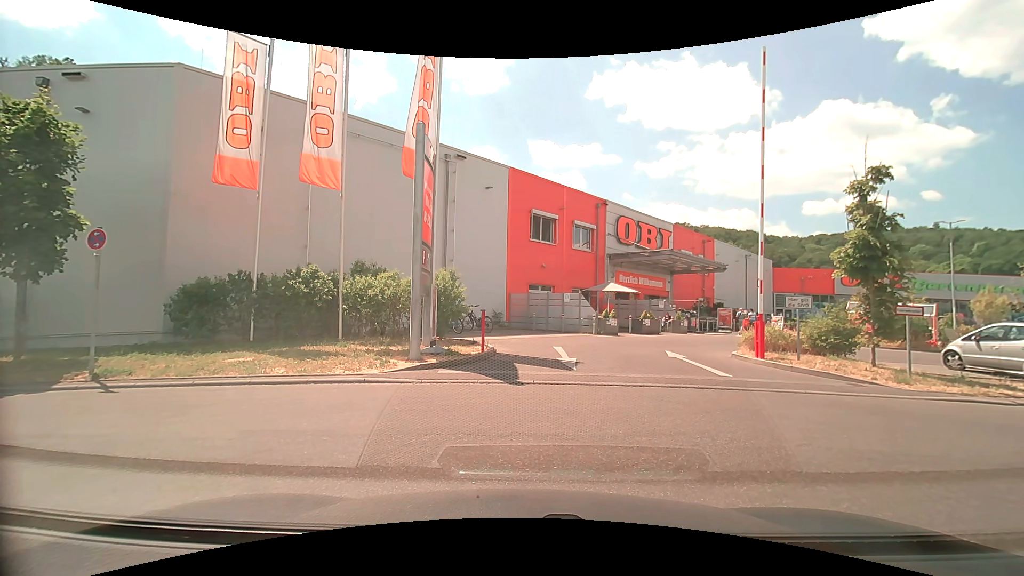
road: service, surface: paving_stones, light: Day
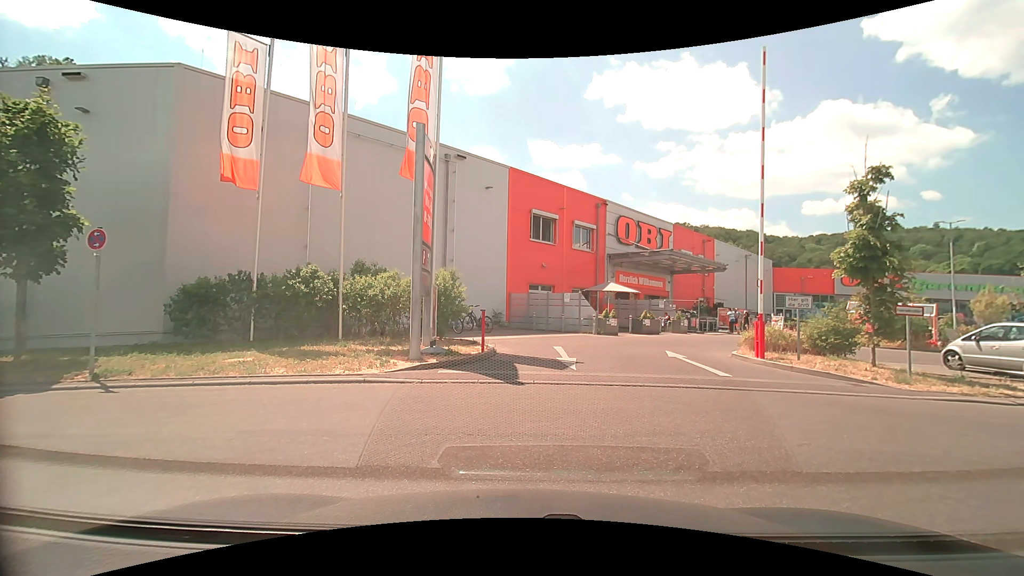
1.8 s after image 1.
(0.0, 0.0) m; 0°
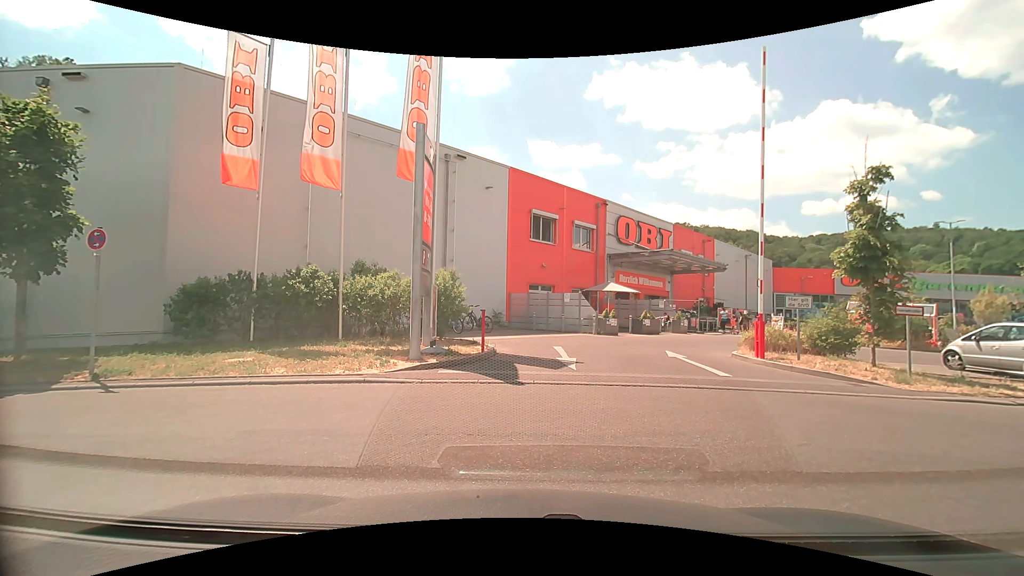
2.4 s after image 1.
(0.0, 0.0) m; 0°
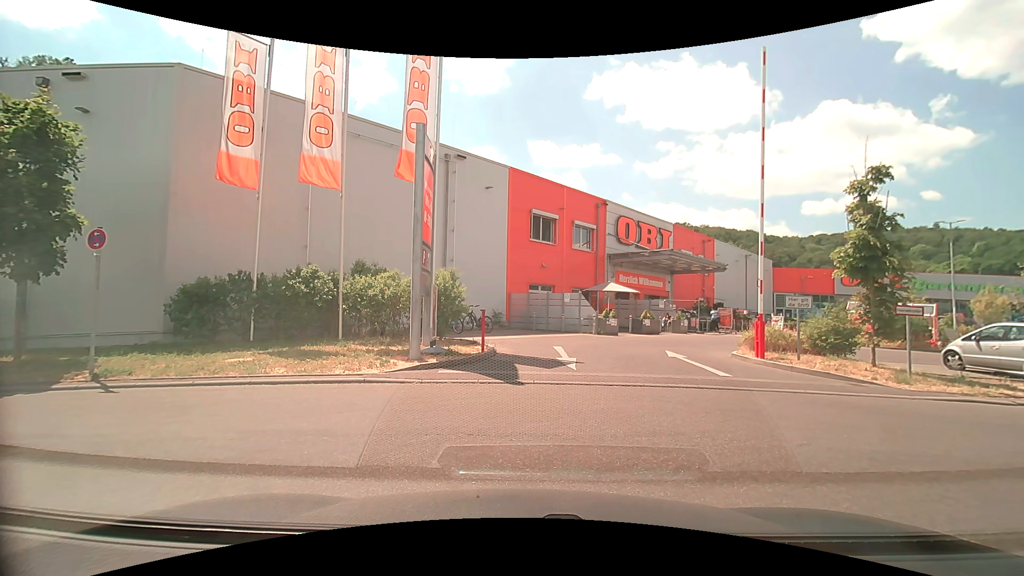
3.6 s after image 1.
(0.0, 0.0) m; 0°
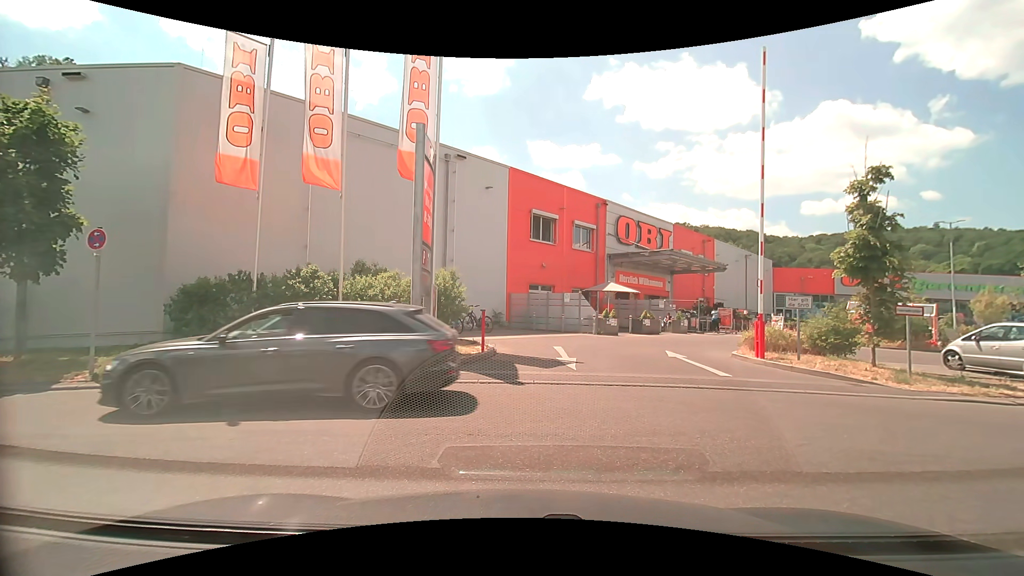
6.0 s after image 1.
(0.0, 0.0) m; 0°
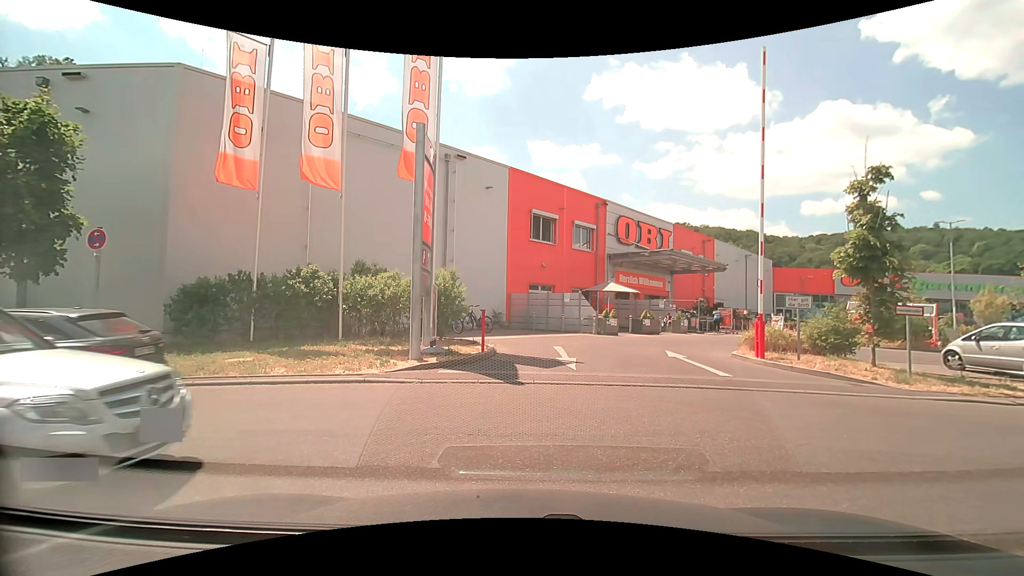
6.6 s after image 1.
(0.0, 0.0) m; 0°
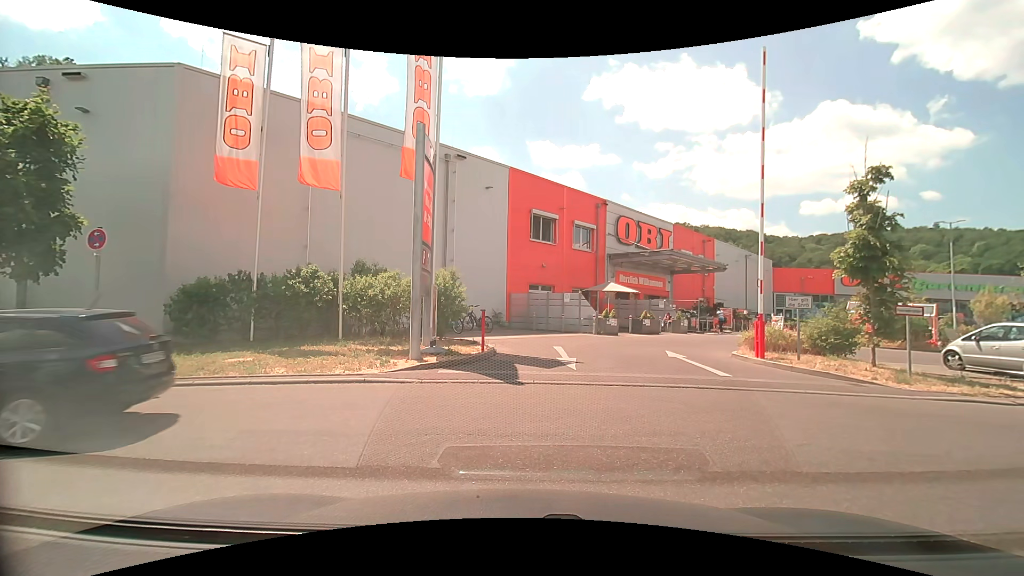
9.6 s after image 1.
(0.0, 0.0) m; 0°
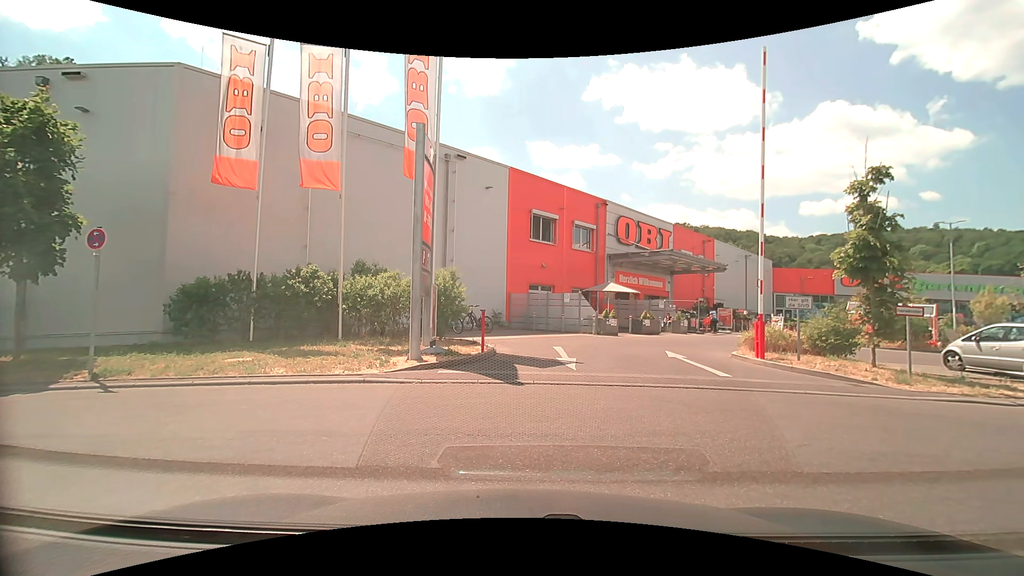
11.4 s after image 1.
(0.0, 0.0) m; 0°
